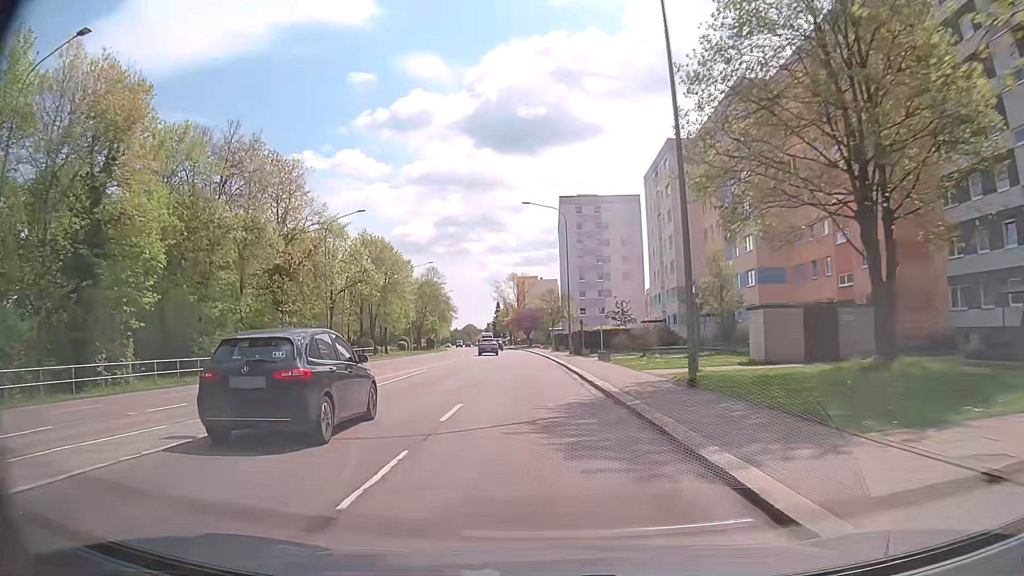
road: tertiary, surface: asphalt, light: Day
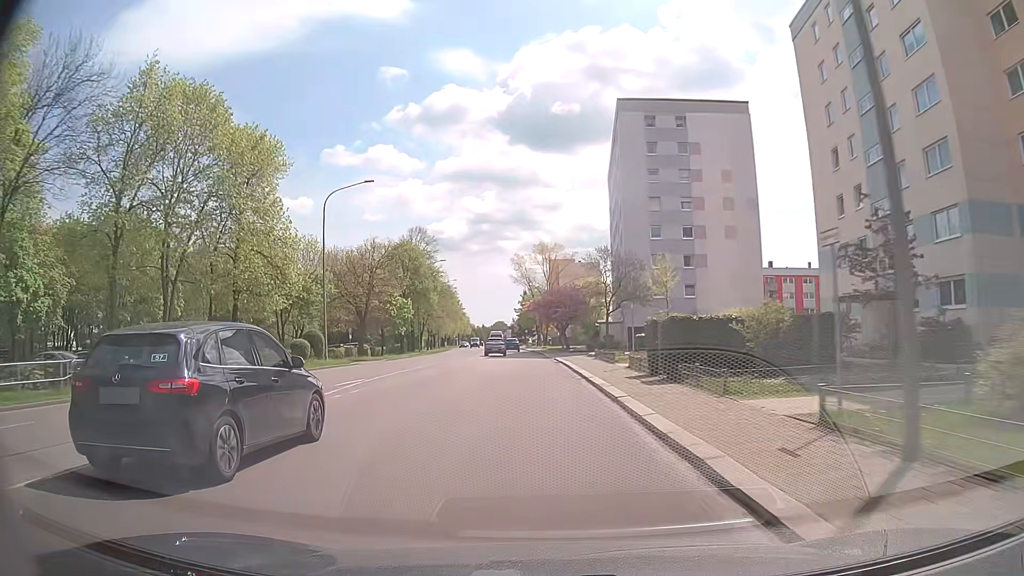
(-1.0, +46.9) m; -2°
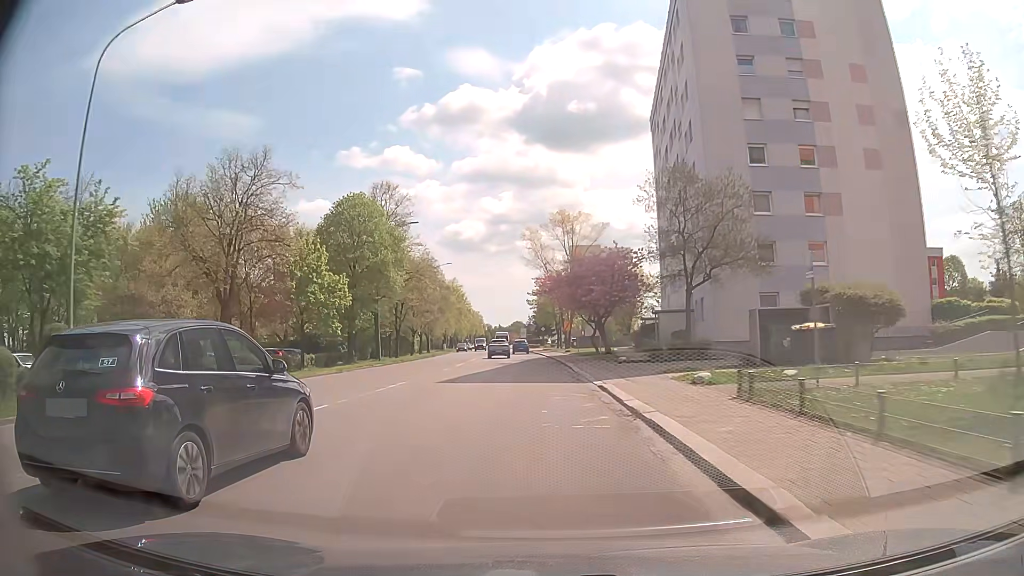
(-0.6, +27.6) m; -2°
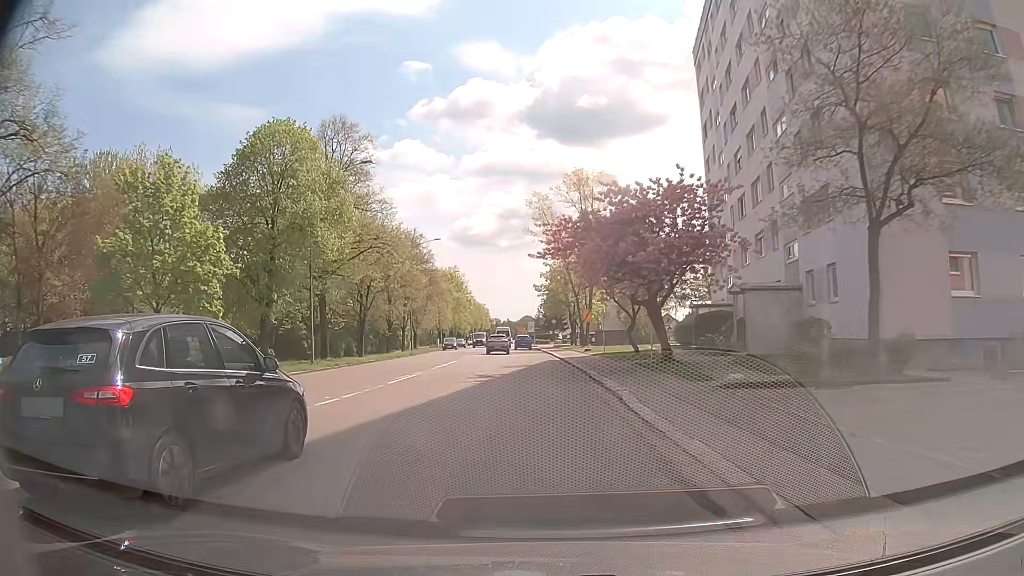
(-0.2, +17.8) m; -1°
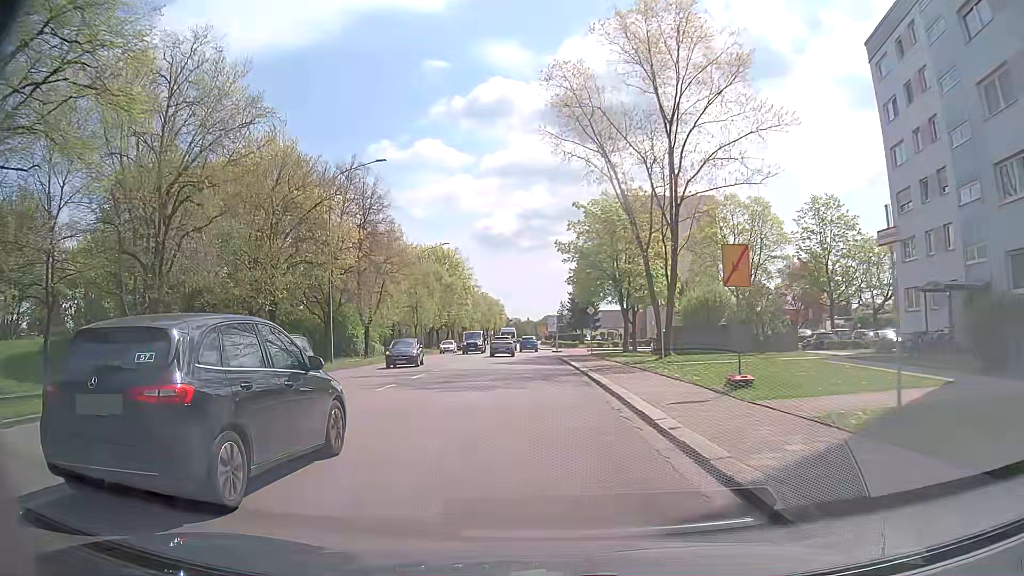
(-0.6, +33.7) m; -2°
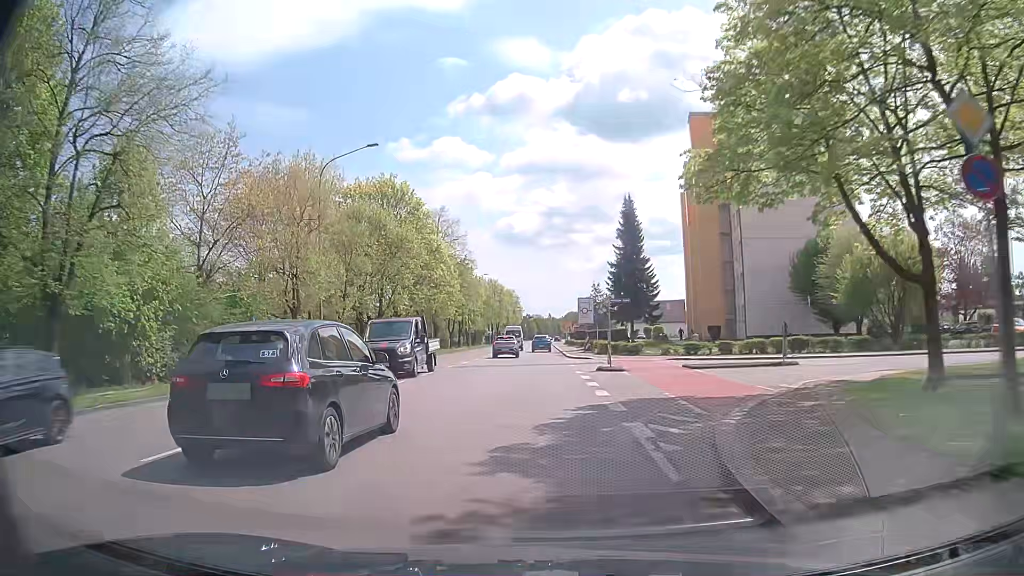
(-0.8, +40.2) m; -3°
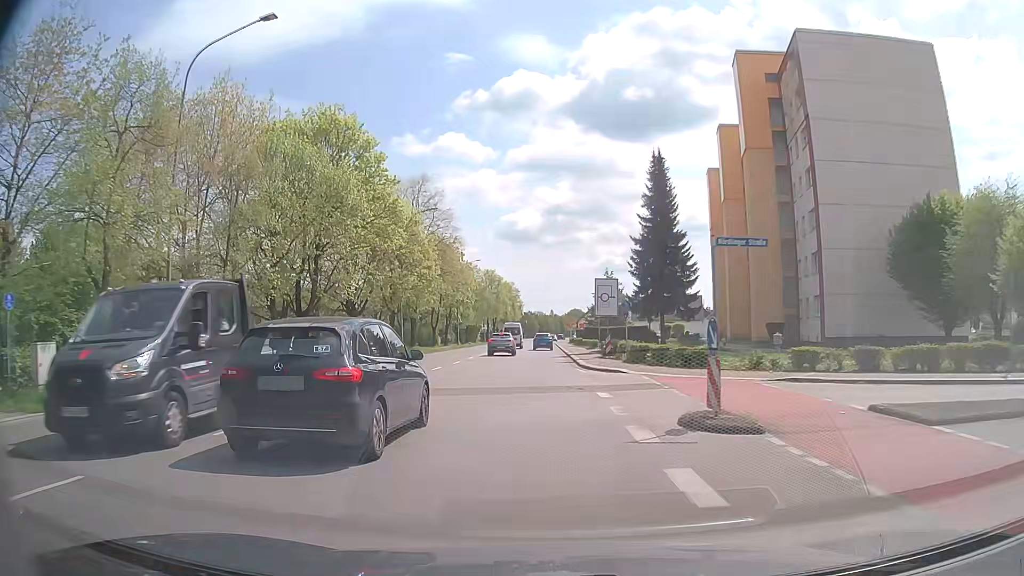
(0.0, +16.3) m; 0°
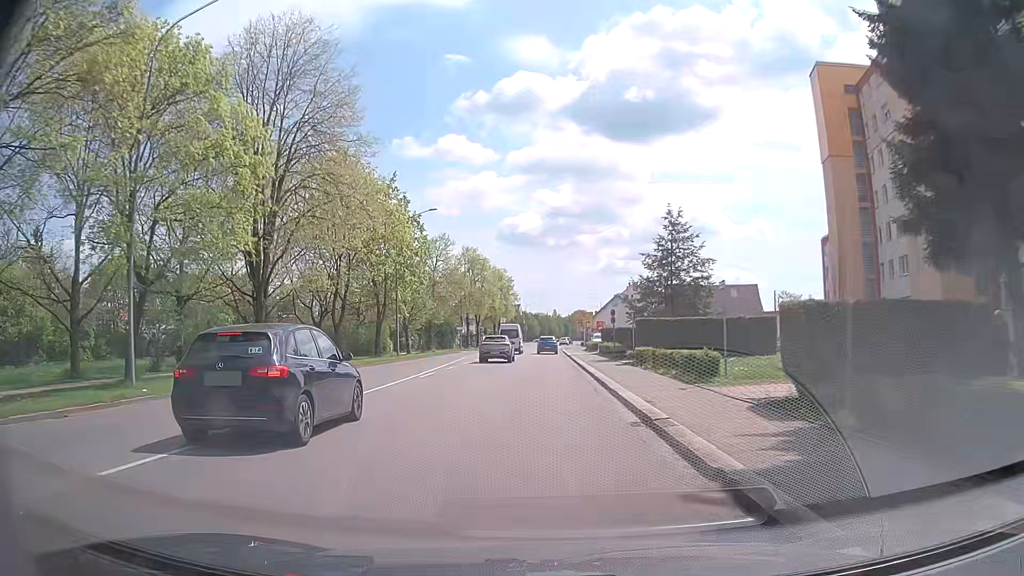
(-0.1, +39.6) m; 0°
(0, +10) (0, +20) (0, +30) (0, +40) (0, +50) (0, +60) (0, +70) (0, +80) (0, +90) (0, +100) m
